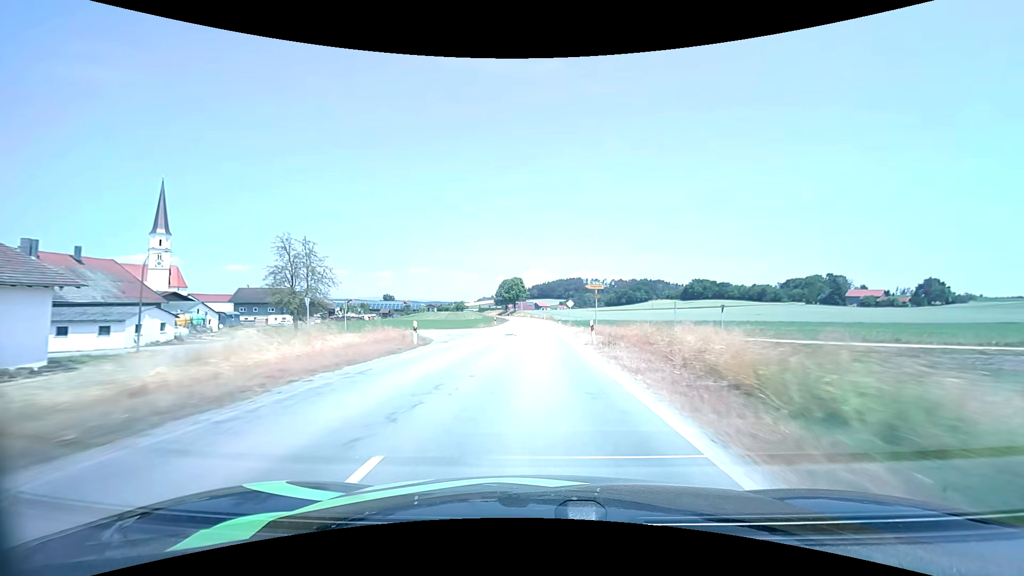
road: secondary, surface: asphalt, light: Day
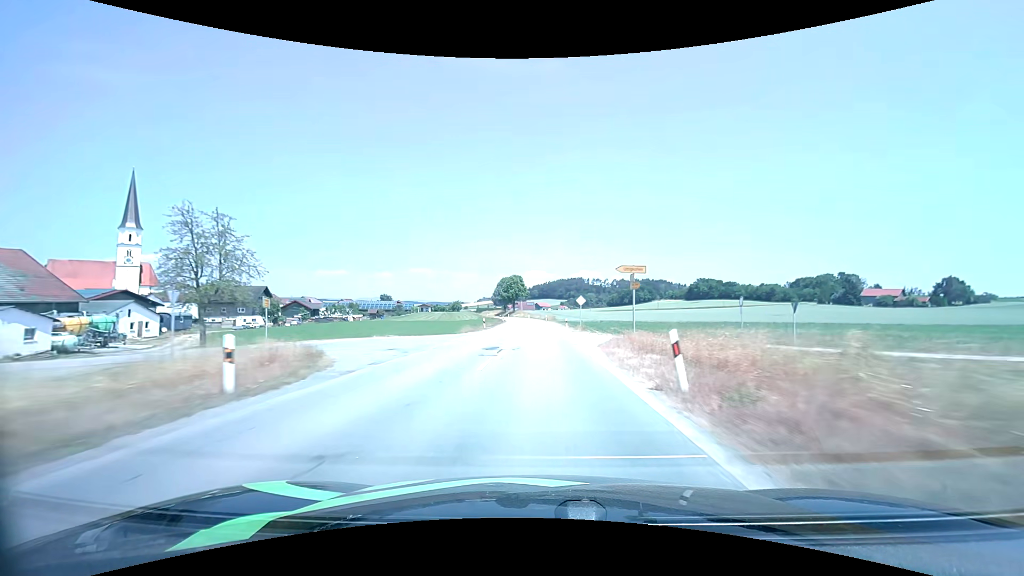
(0.0, +12.9) m; 0°
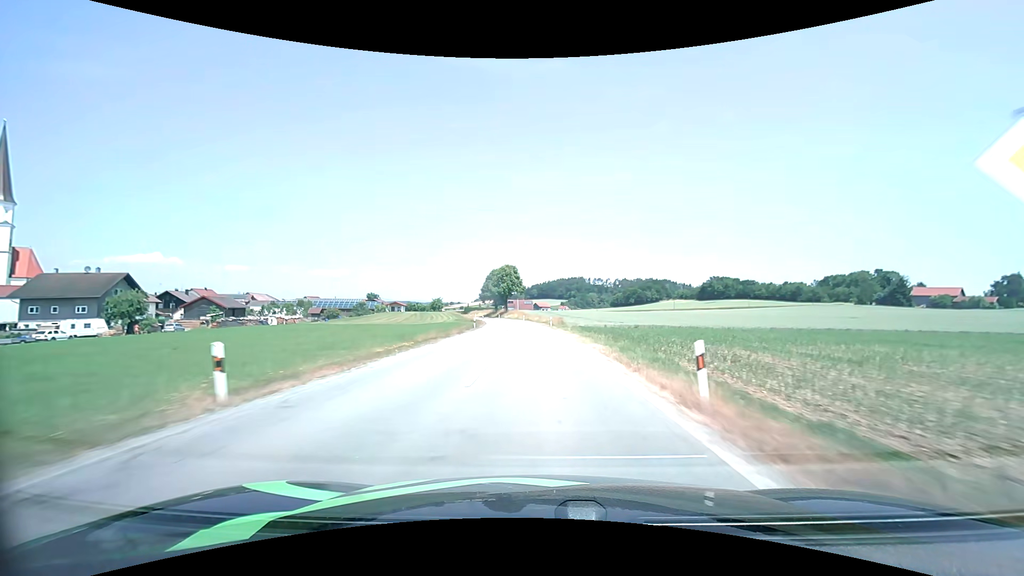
(+0.1, +38.8) m; 0°
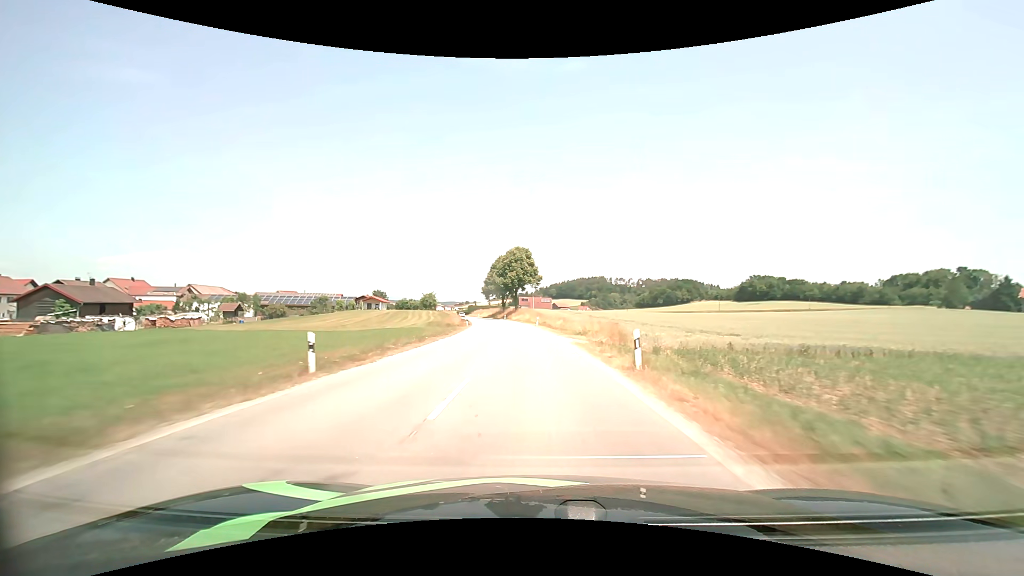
(-0.5, +38.8) m; -2°
(0, +10) (0, +20) (-1, +30) (-1, +40) (-2, +50) (-3, +60) (-4, +70) (-6, +80) (-7, +90) (-9, +99) m
